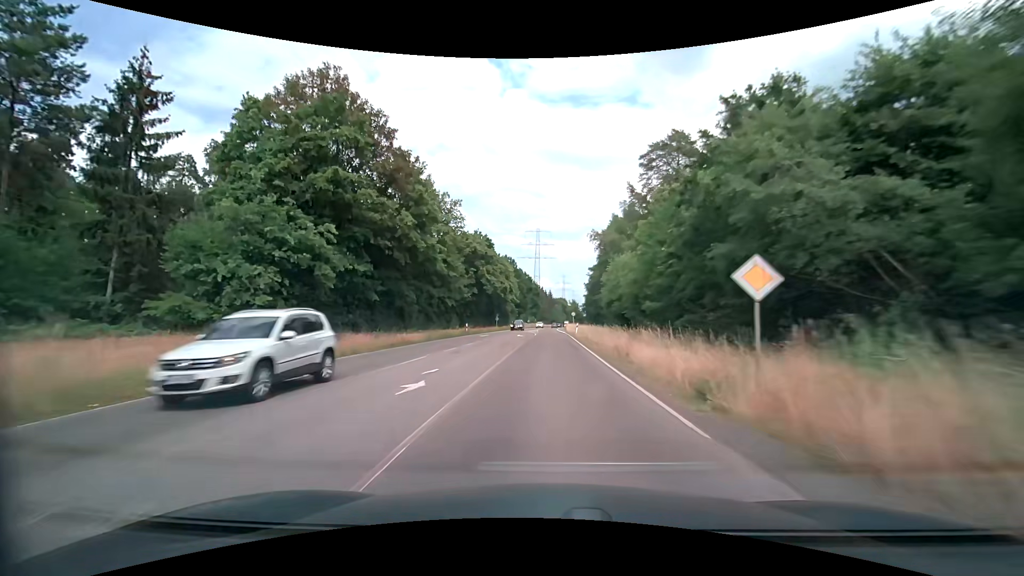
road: secondary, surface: asphalt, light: Day
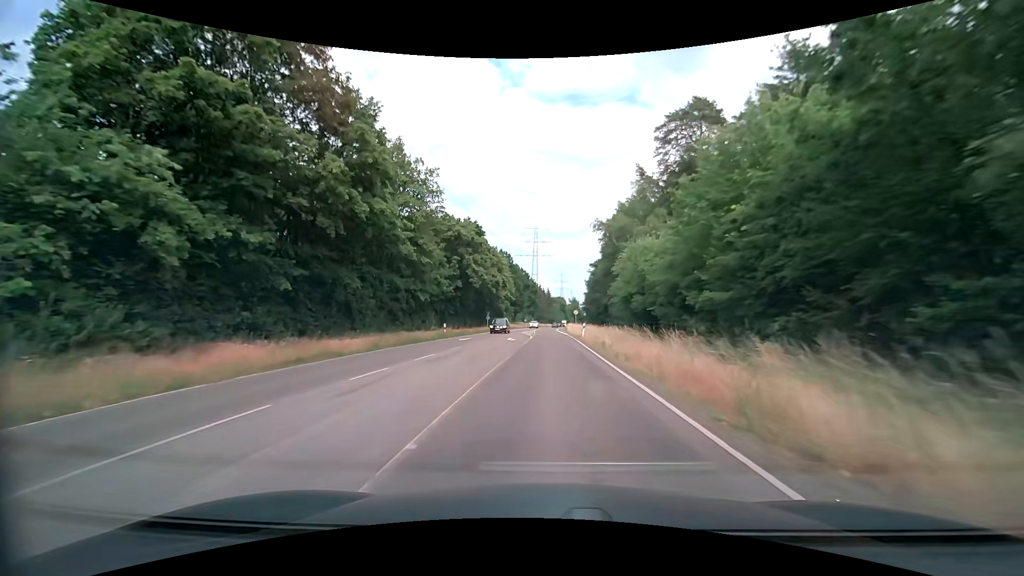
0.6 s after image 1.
(0.0, +10.9) m; 0°
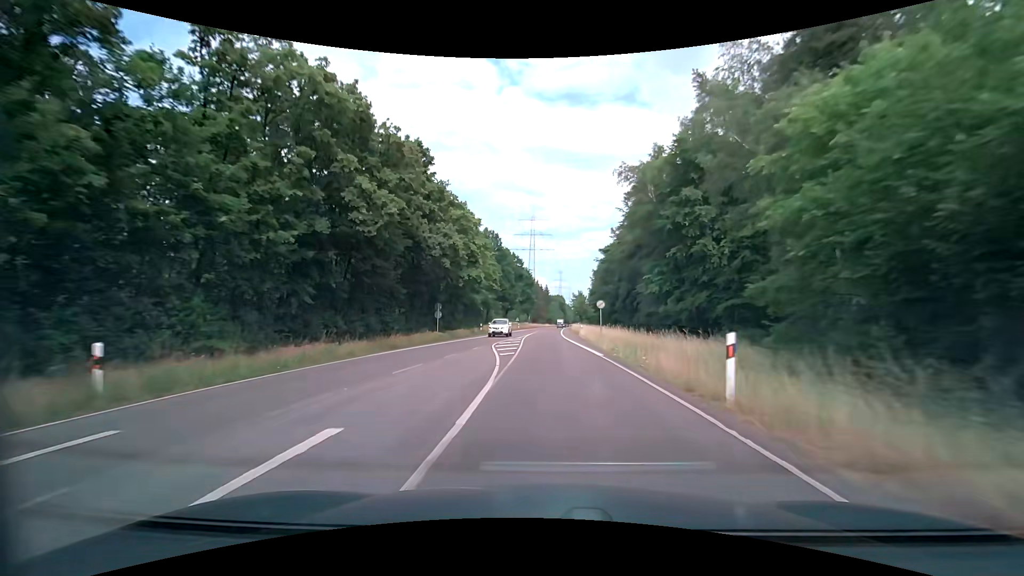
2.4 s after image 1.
(+0.2, +32.8) m; 0°
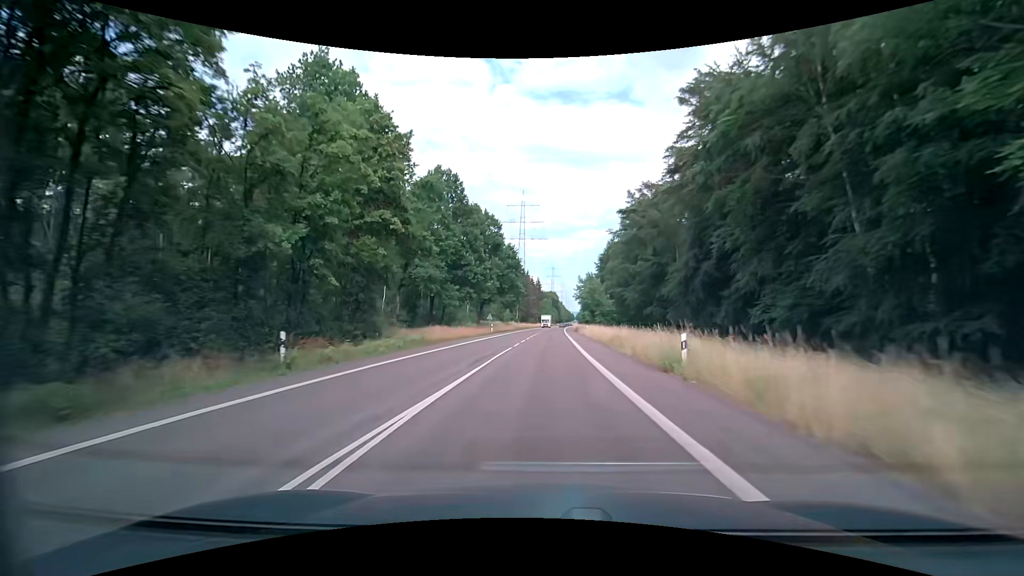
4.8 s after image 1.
(+0.4, +44.1) m; +1°
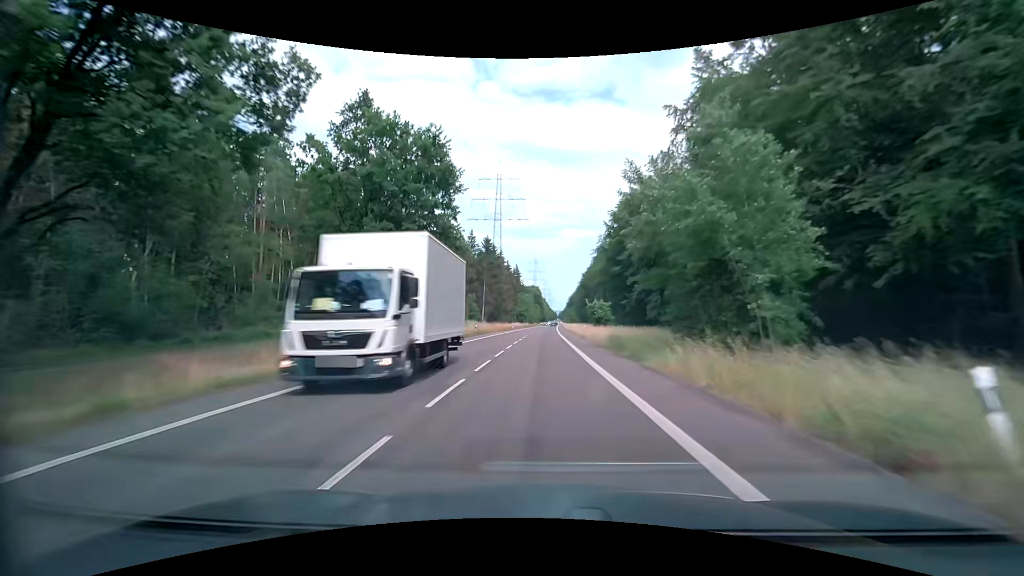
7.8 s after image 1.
(+0.9, +59.7) m; +2°
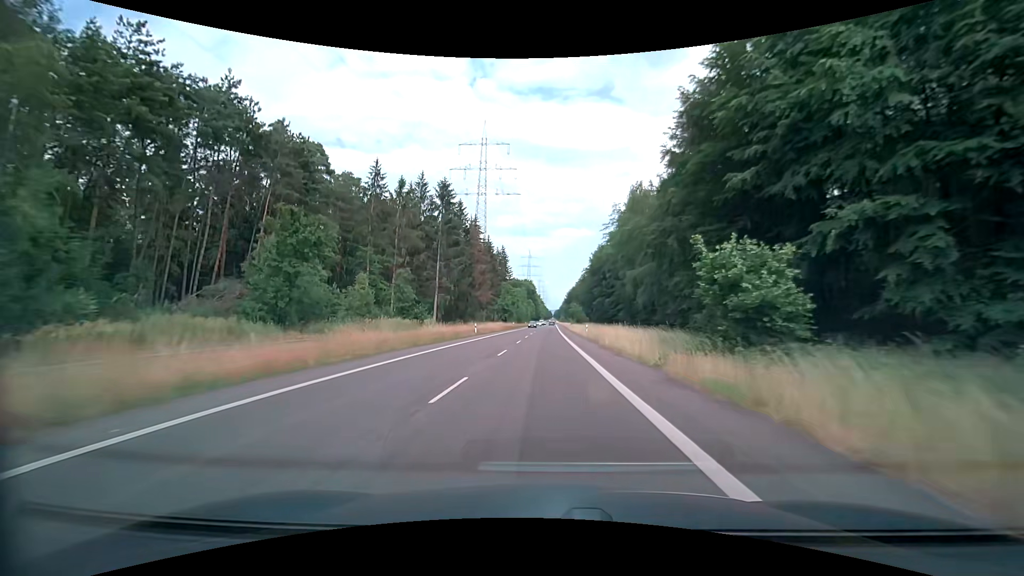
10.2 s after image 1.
(-0.2, +52.0) m; 0°
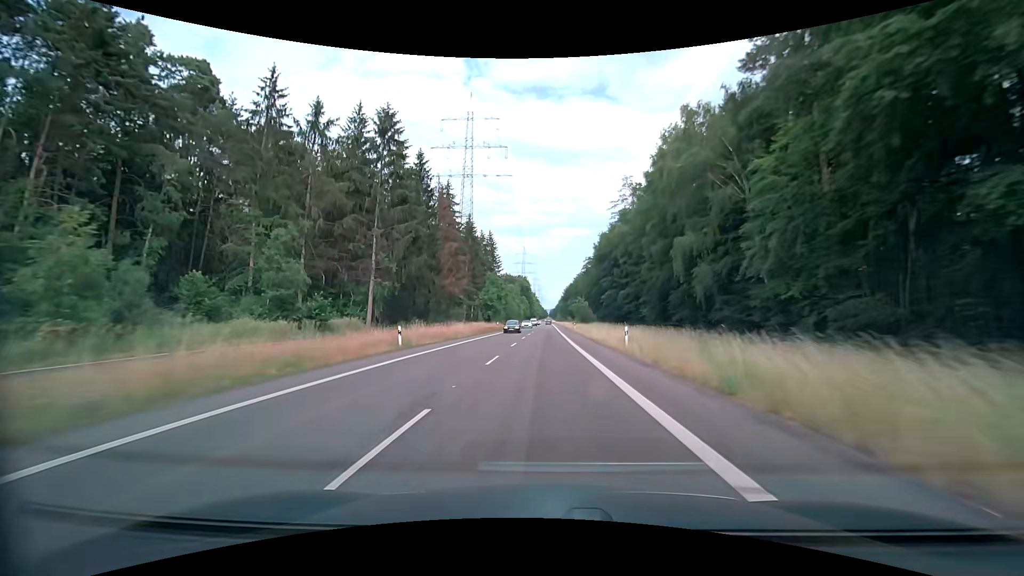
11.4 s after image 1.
(+0.1, +27.2) m; 0°
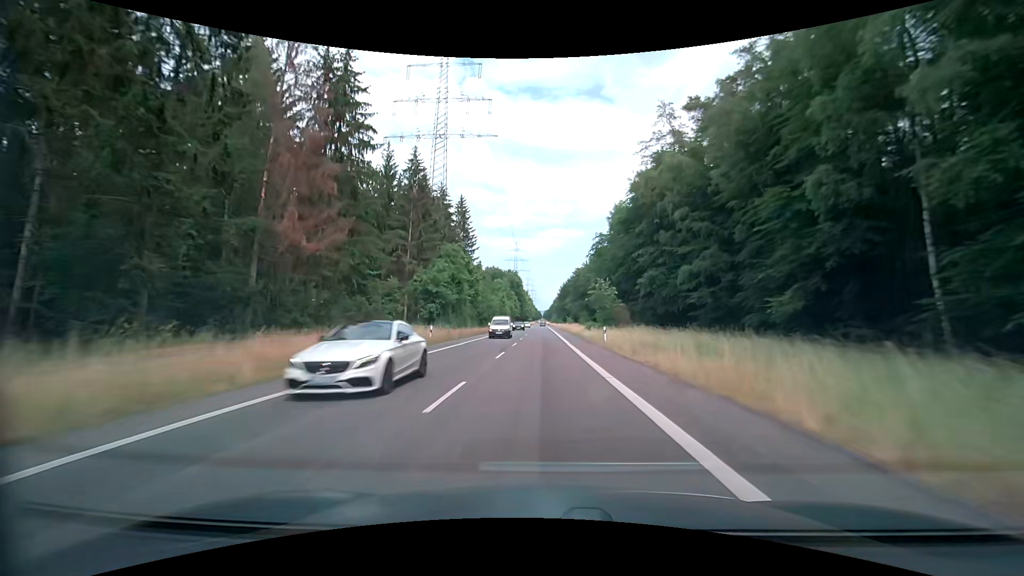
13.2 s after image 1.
(+0.4, +42.0) m; +1°
(0, +10) (0, +20) (0, +30) (0, +40) (0, +50) (0, +60) (0, +70) (0, +80) (0, +90) (0, +100) m
